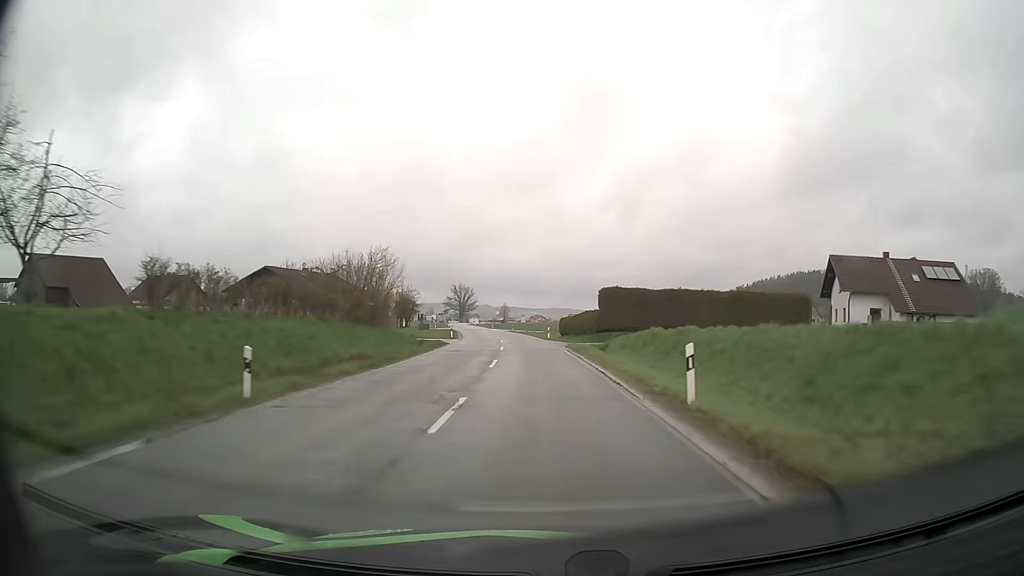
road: secondary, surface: asphalt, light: Day
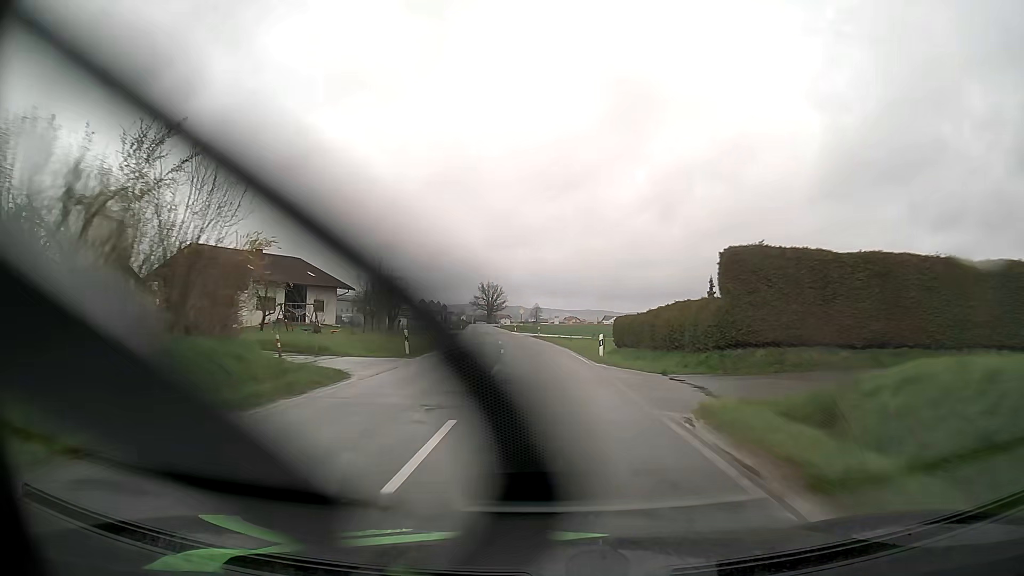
(-0.7, +26.9) m; -3°
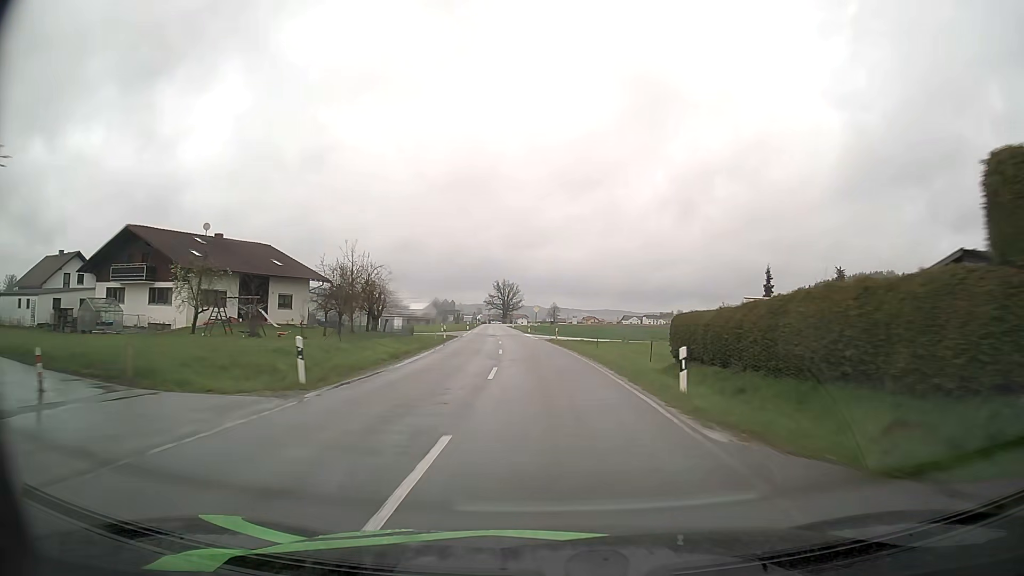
(-0.2, +13.4) m; -1°
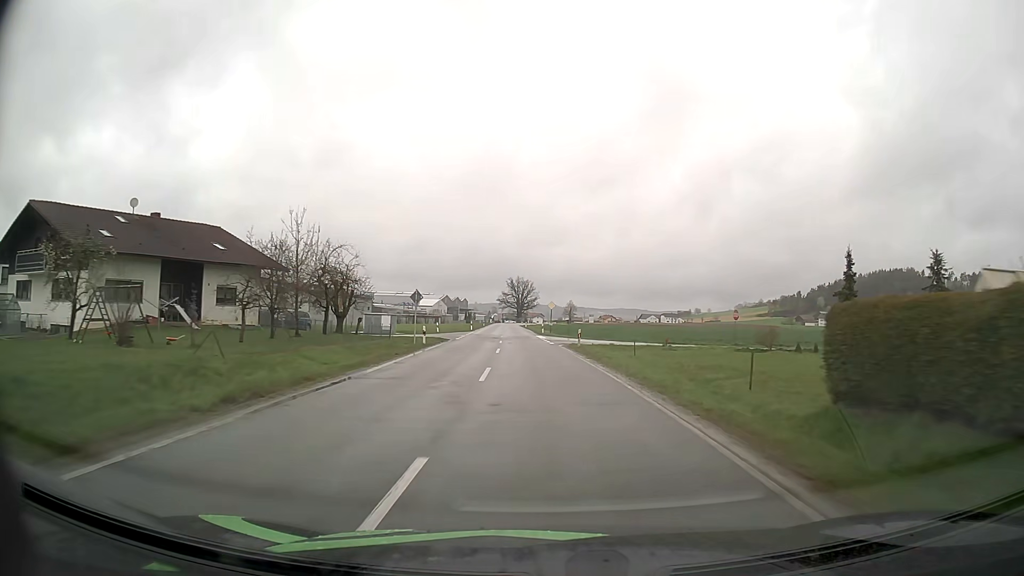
(-0.2, +13.4) m; -1°
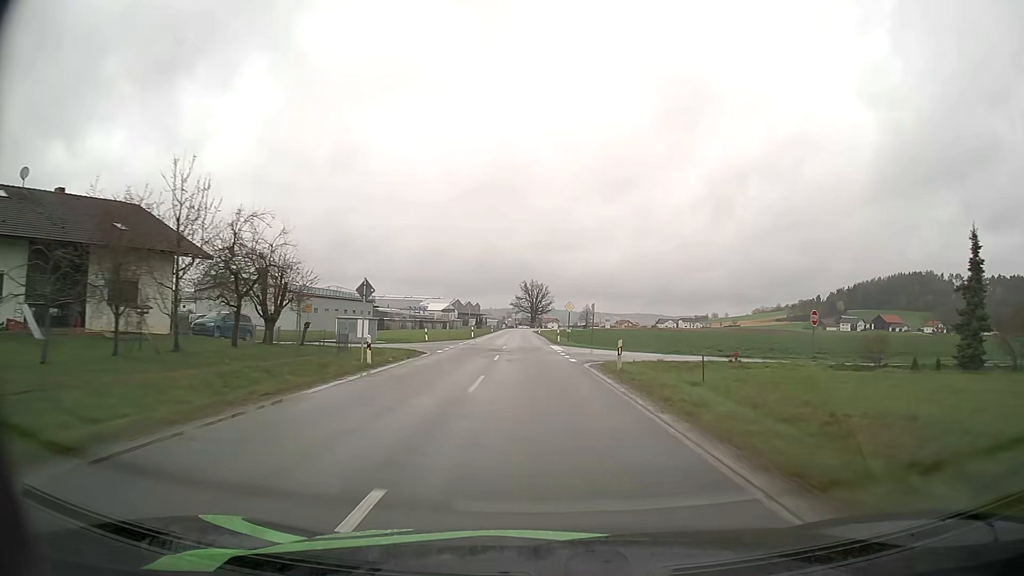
(-0.2, +13.3) m; -1°
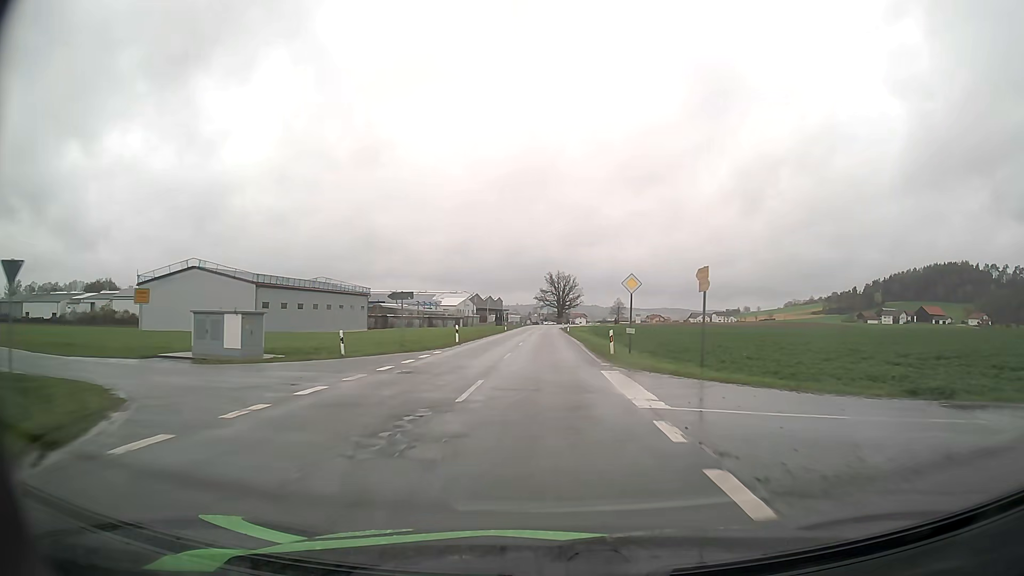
(-0.6, +26.7) m; -2°
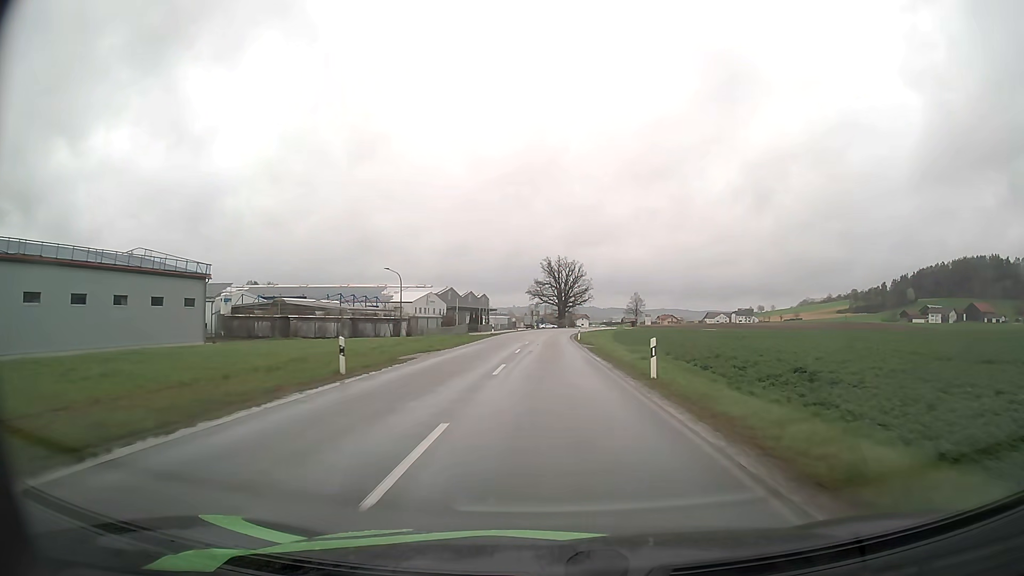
(-0.4, +66.3) m; 0°
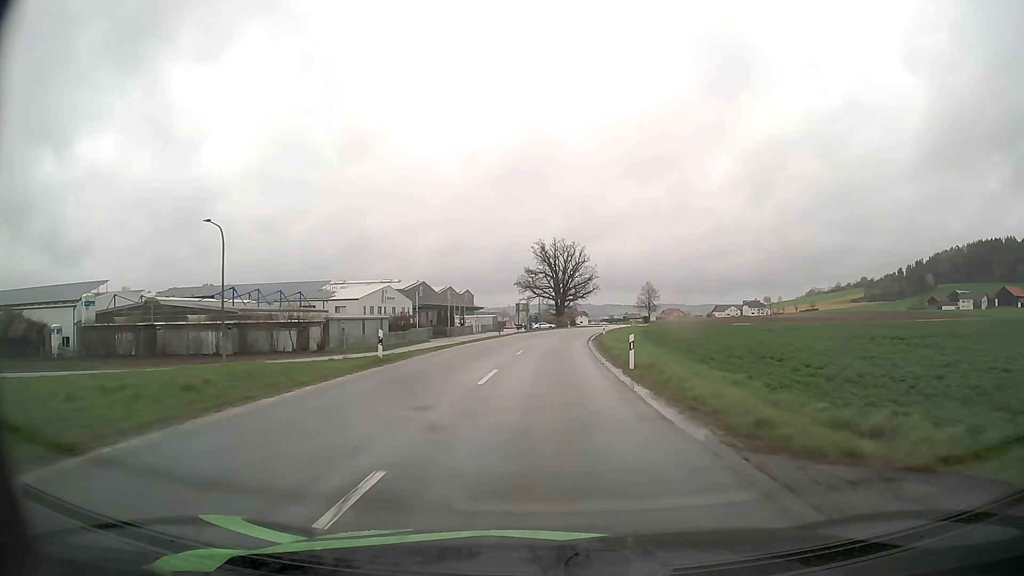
(+0.2, +38.9) m; +1°
(0, +10) (0, +20) (0, +30) (+1, +40) (+1, +50) (+2, +60) (+3, +70) (+4, +80) (+5, +90) (+7, +100) m
